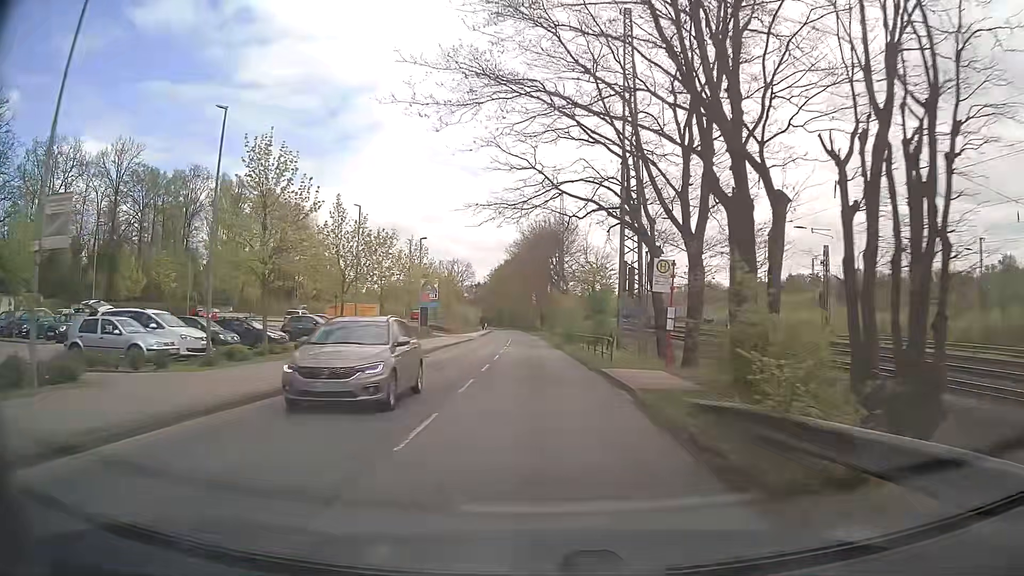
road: tertiary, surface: asphalt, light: Day
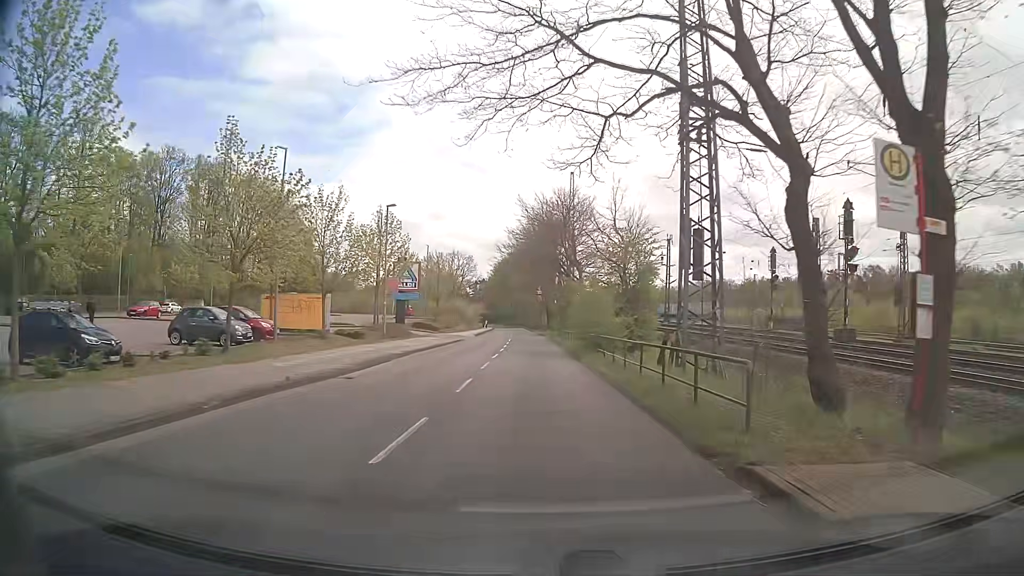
(-0.1, +13.2) m; -1°
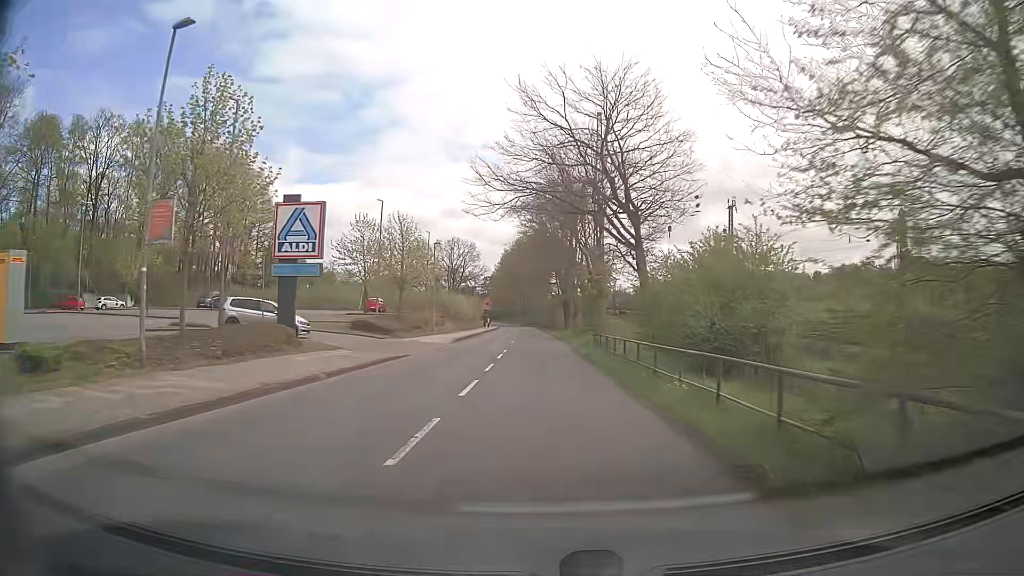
(-0.1, +25.2) m; -1°
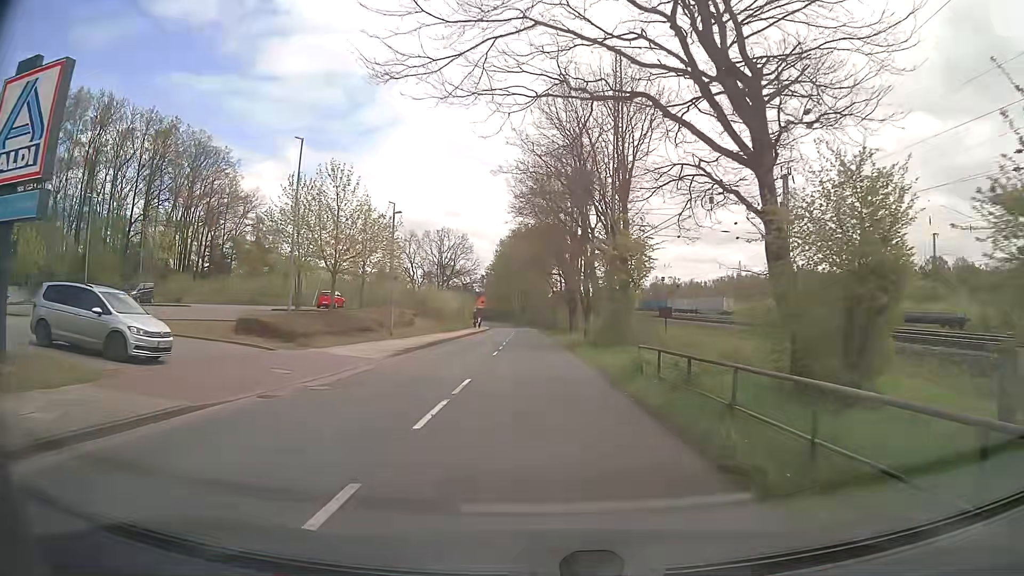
(+0.1, +15.5) m; +1°
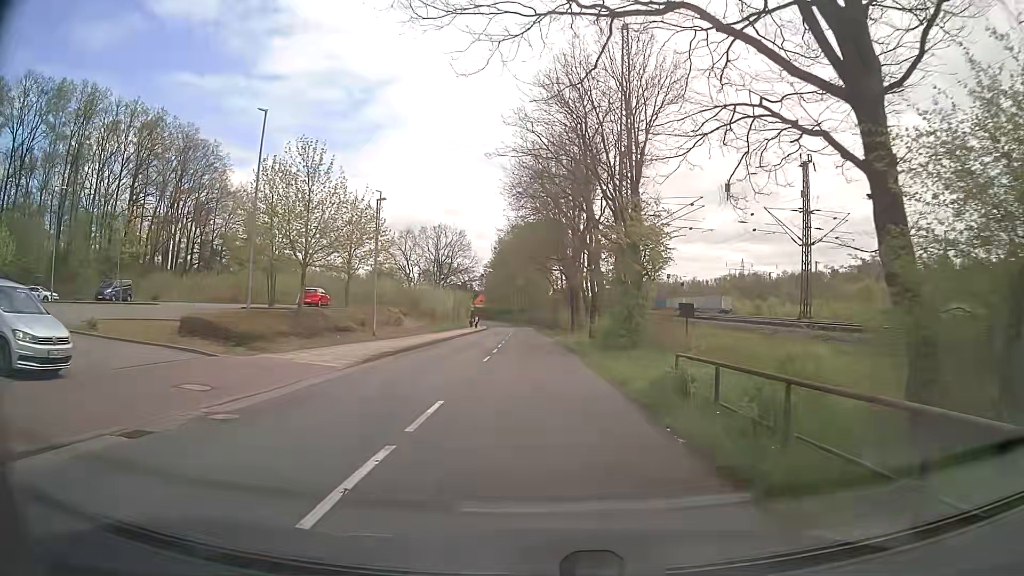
(0.0, +4.2) m; 0°
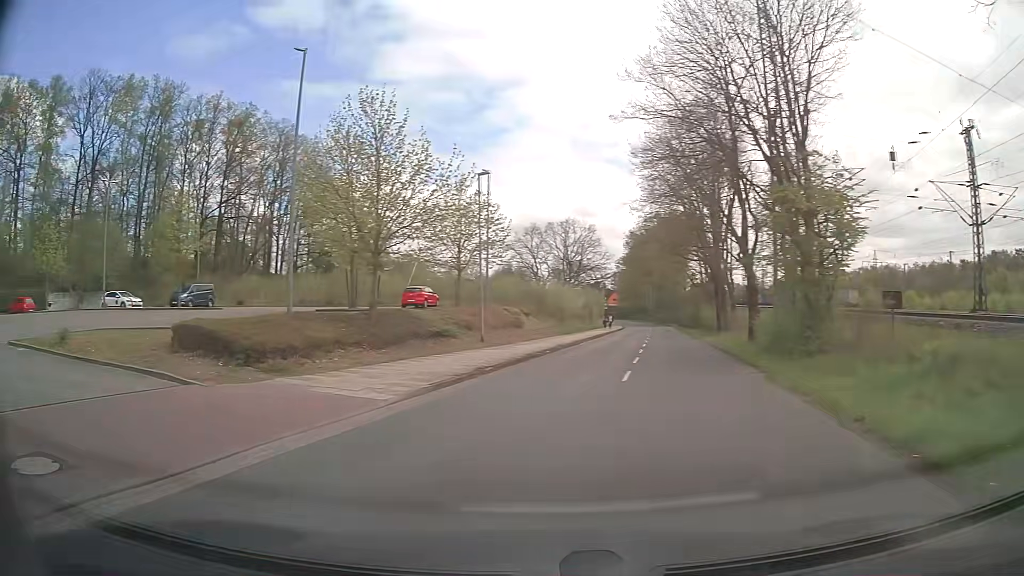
(-0.3, +7.1) m; -11°
